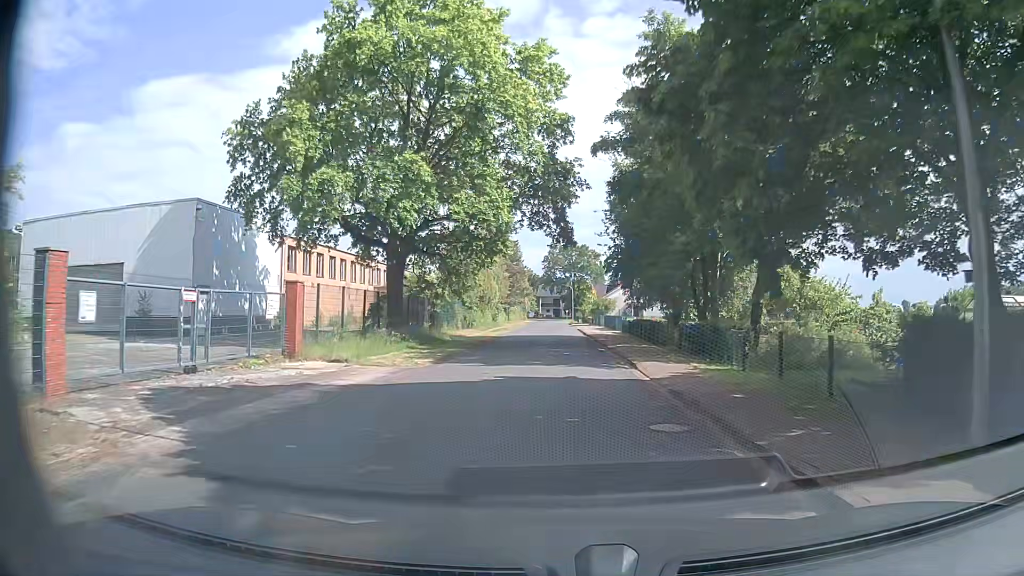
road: unclassified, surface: asphalt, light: Day
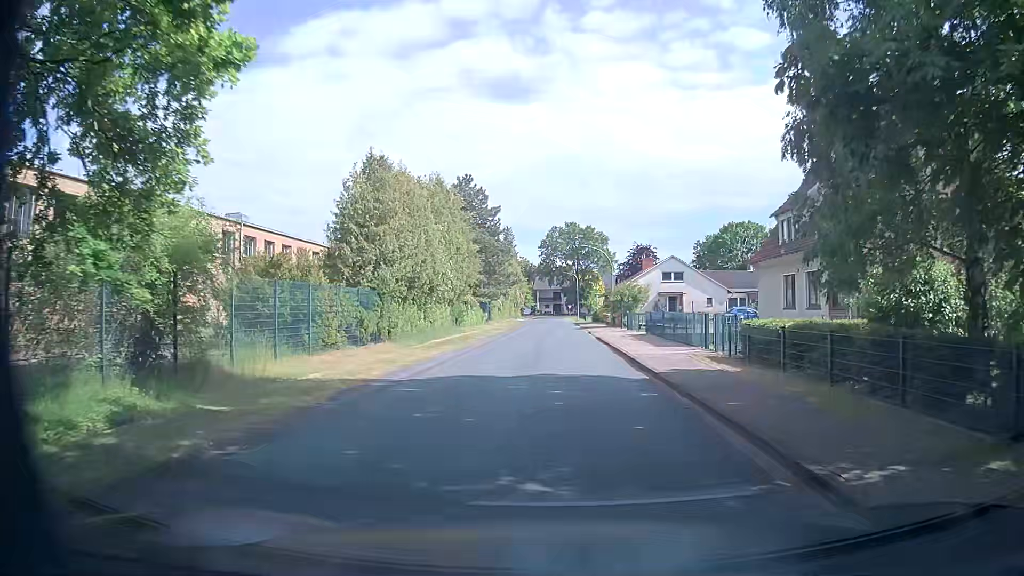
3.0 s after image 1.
(+0.2, +28.4) m; +1°
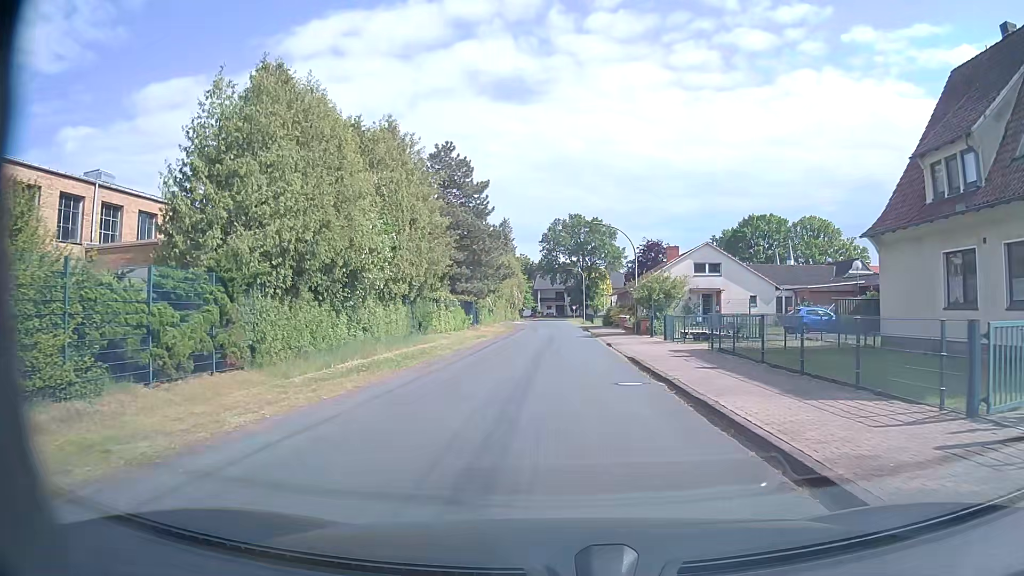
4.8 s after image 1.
(0.0, +13.6) m; -1°
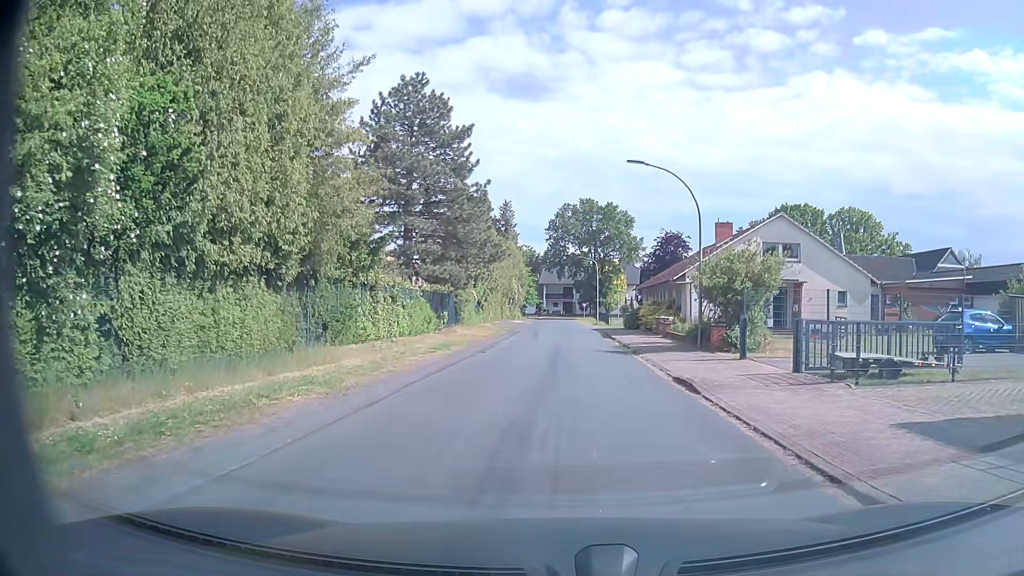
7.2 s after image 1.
(0.0, +15.2) m; 0°
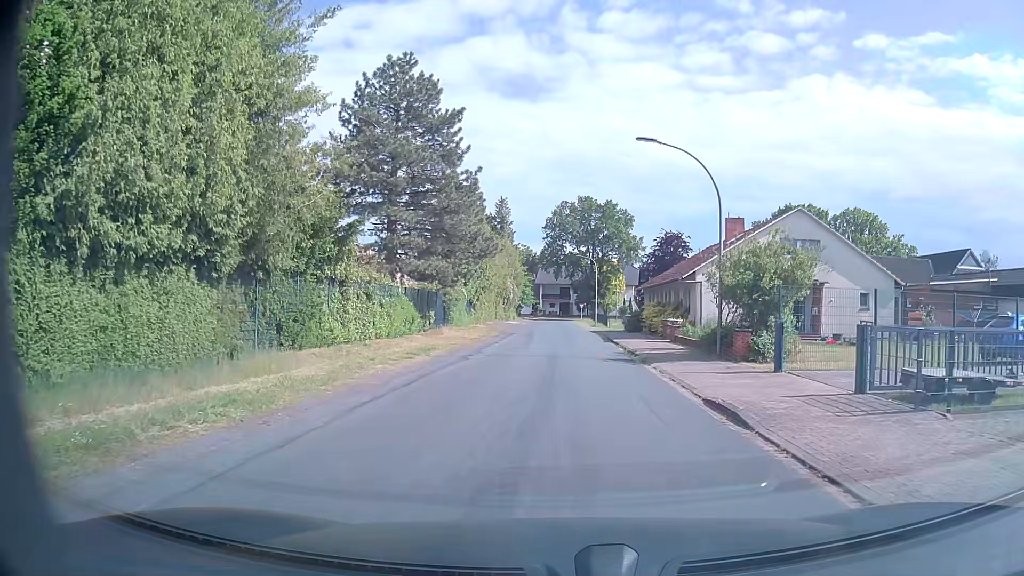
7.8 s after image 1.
(0.0, +3.1) m; 0°
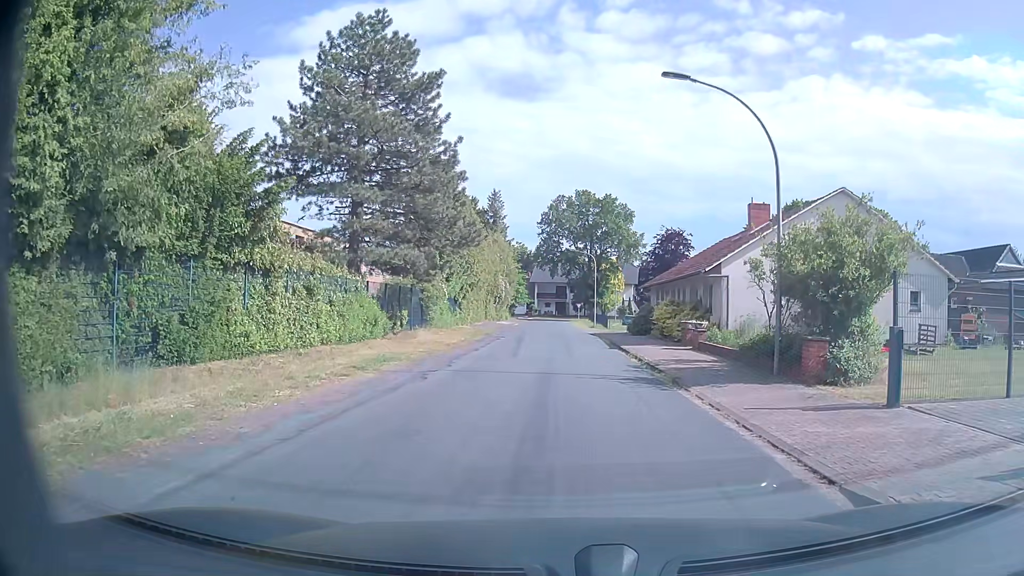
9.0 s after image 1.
(0.0, +5.4) m; 0°
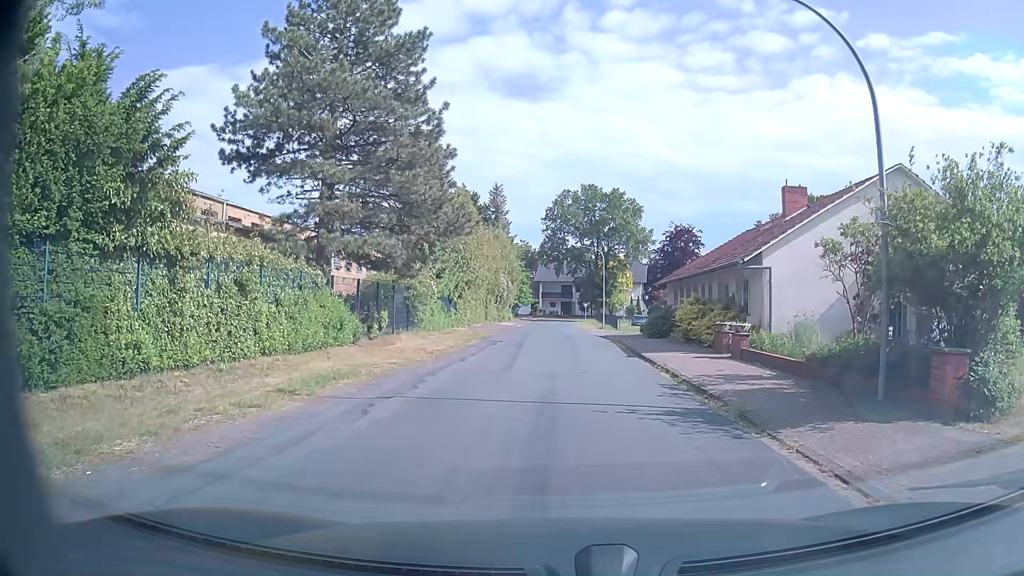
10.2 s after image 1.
(0.0, +4.4) m; 0°
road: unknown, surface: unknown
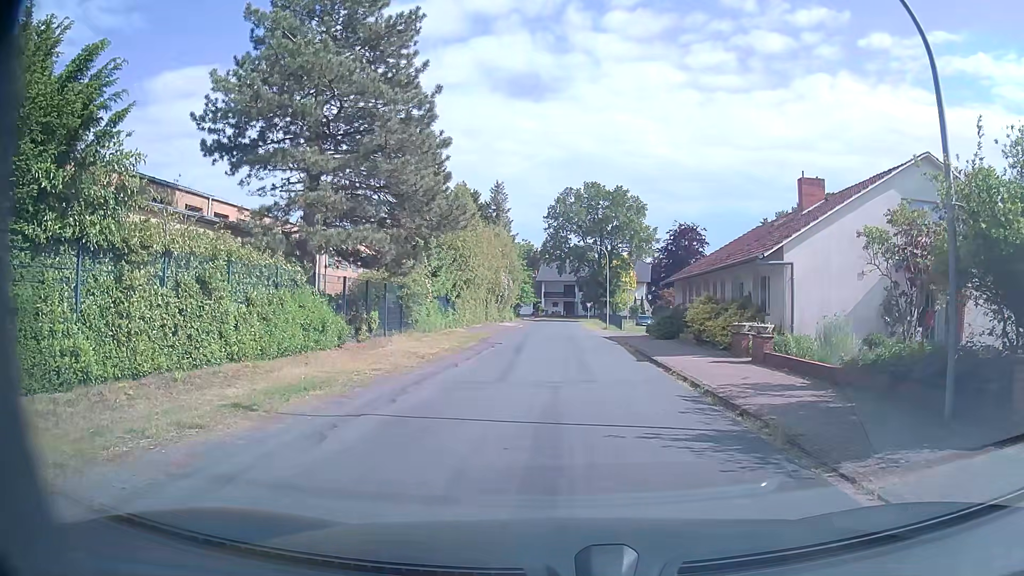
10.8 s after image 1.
(0.0, +1.7) m; 0°
